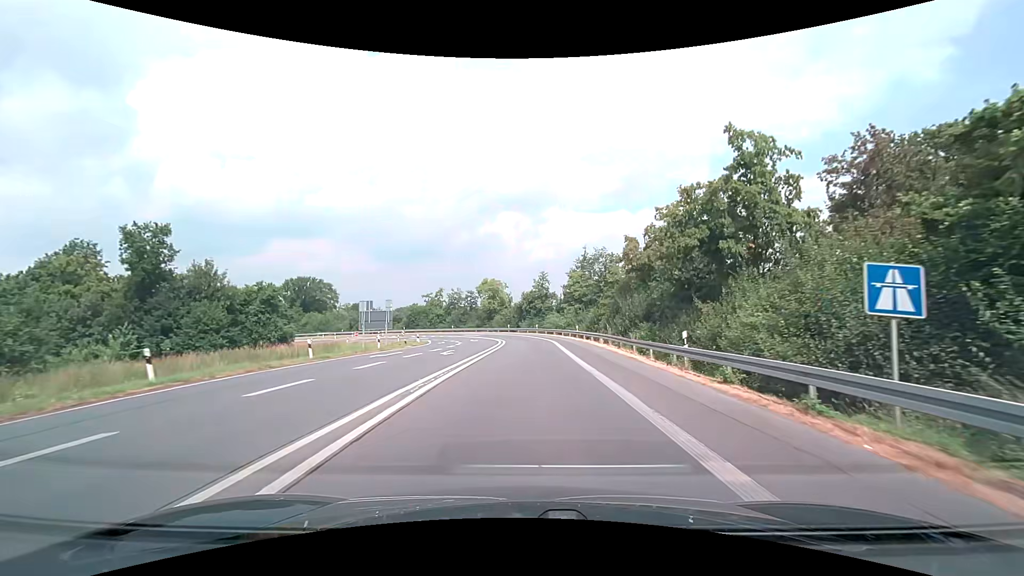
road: motorway_link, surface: asphalt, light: Day
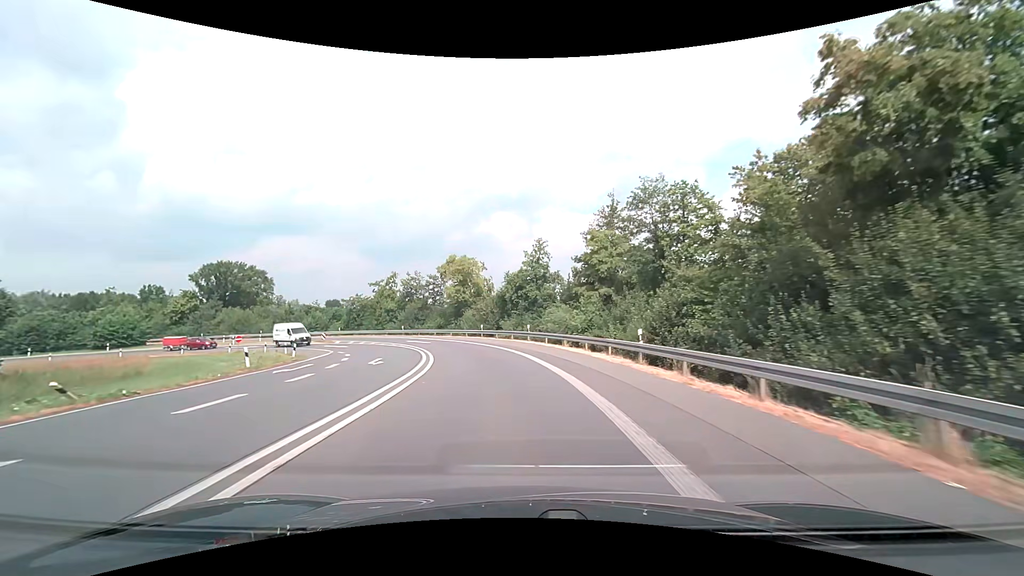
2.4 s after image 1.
(+0.9, +32.8) m; +1°
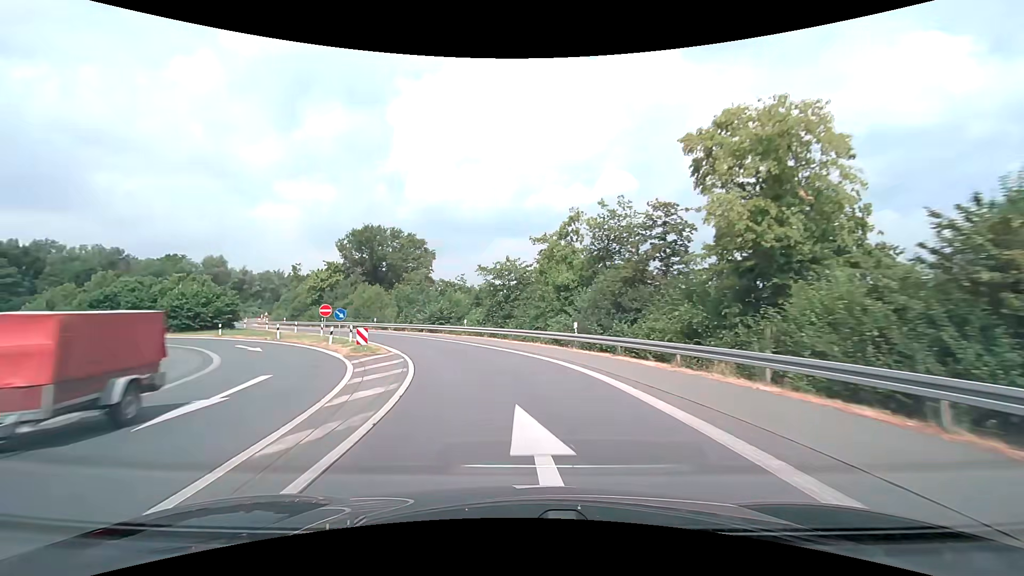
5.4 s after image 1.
(-7.5, +43.2) m; -24°
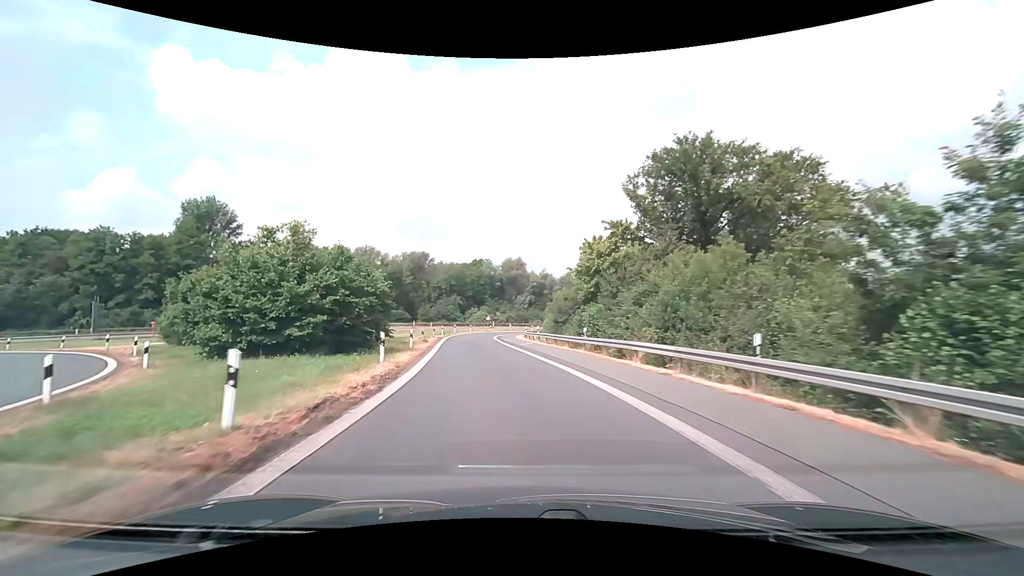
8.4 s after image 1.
(-13.0, +42.3) m; -34°
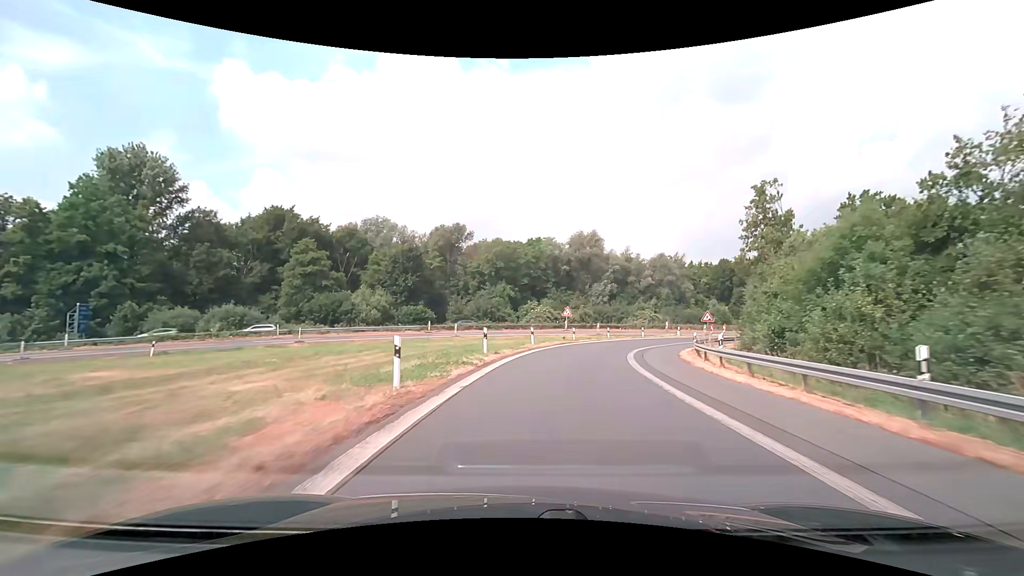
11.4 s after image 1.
(-5.8, +46.1) m; -7°
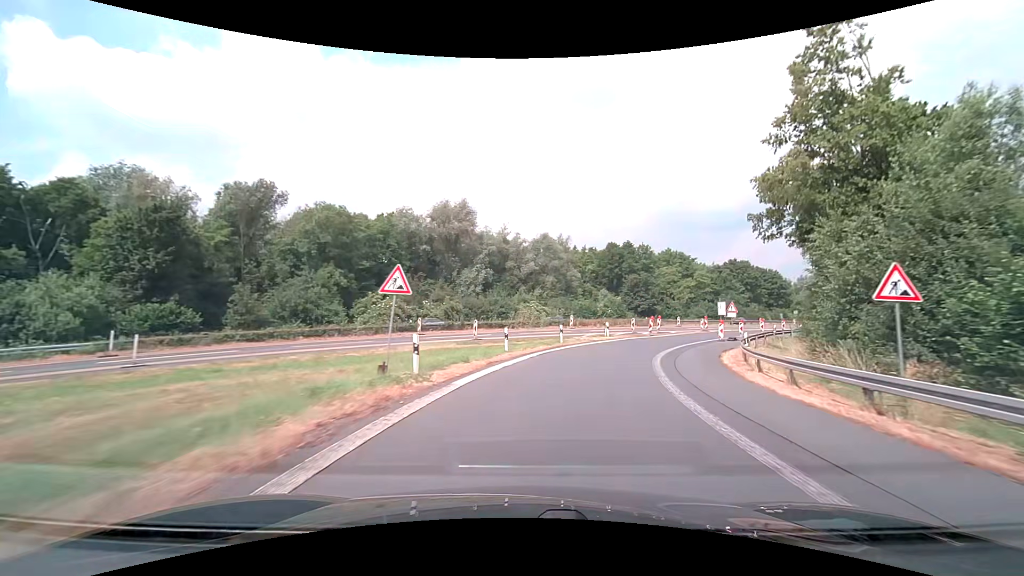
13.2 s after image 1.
(+3.0, +28.1) m; +15°
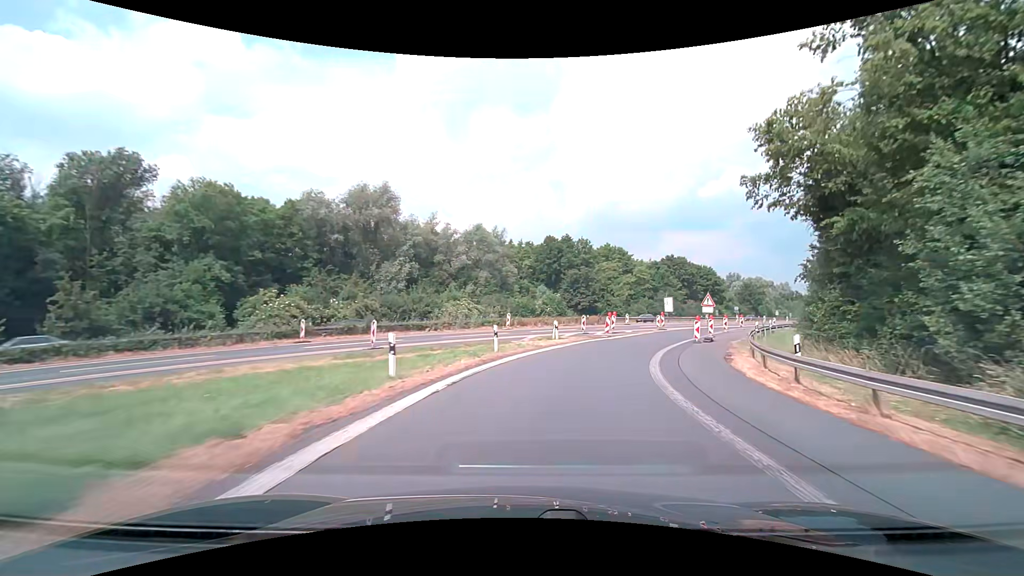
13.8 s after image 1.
(+0.6, +9.4) m; +7°
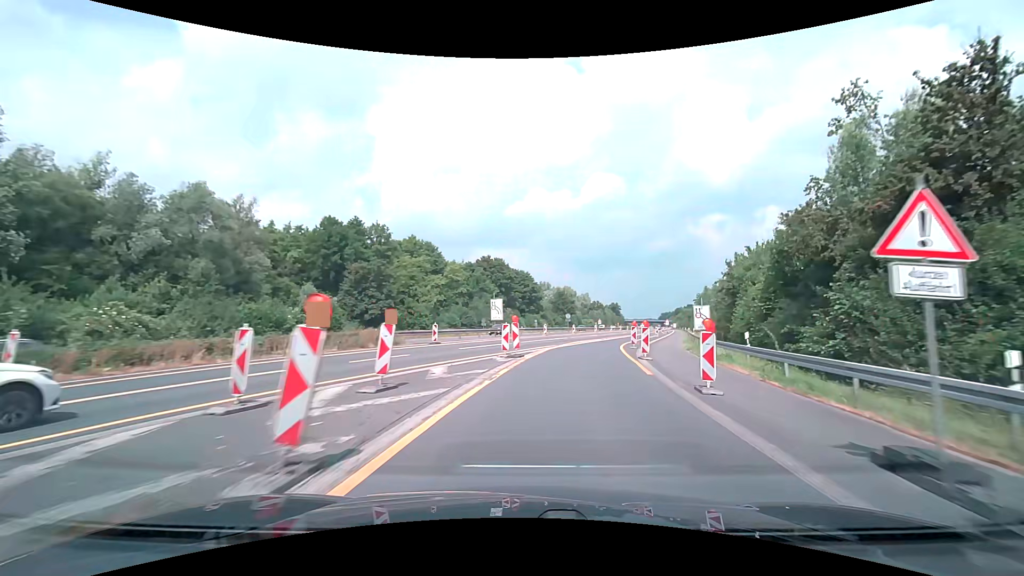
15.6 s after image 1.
(+5.3, +27.7) m; +22°
(+1, +10) (+2, +20) (+4, +30) (+7, +39) (+10, +49) (+13, +58) (+16, +68) (+19, +77) (+22, +87) (+26, +96) m
